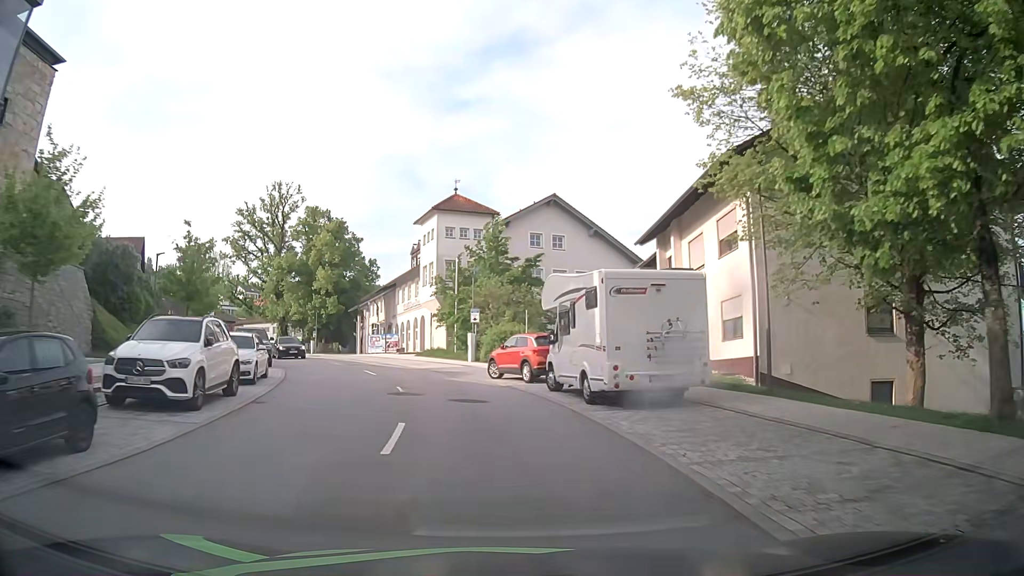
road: tertiary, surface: asphalt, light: Day
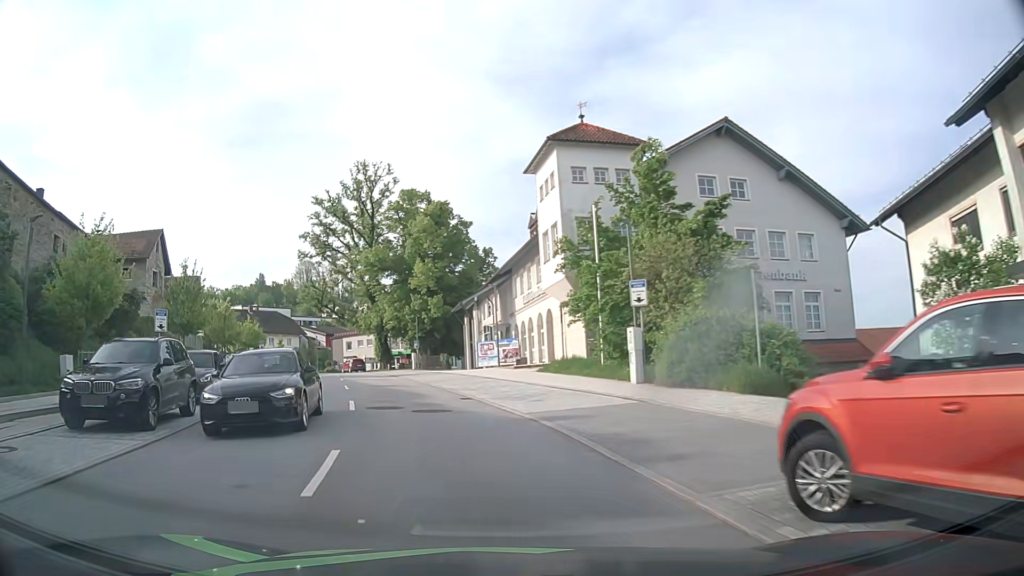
(-1.2, +18.8) m; -11°
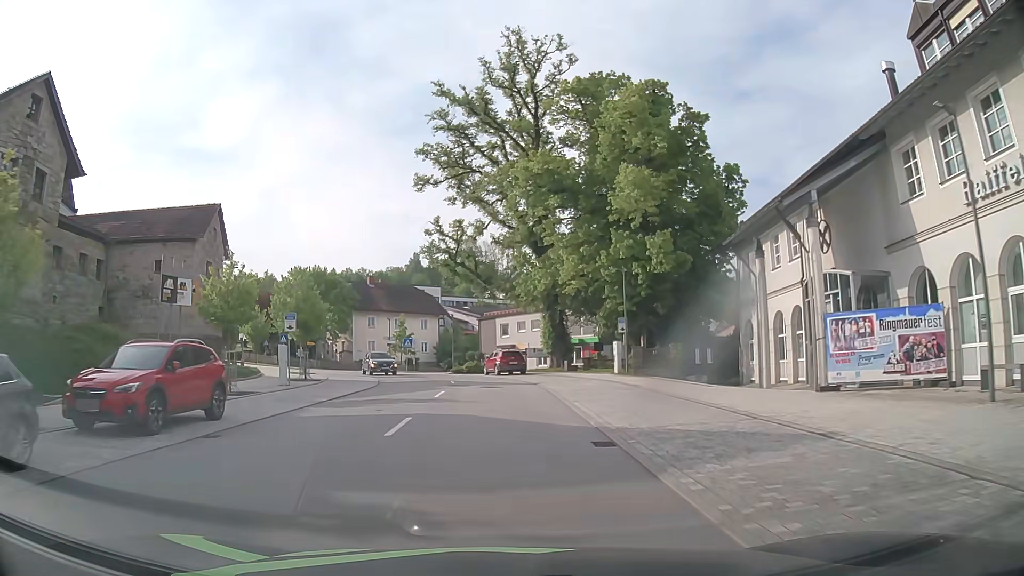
(-6.0, +31.5) m; -15°
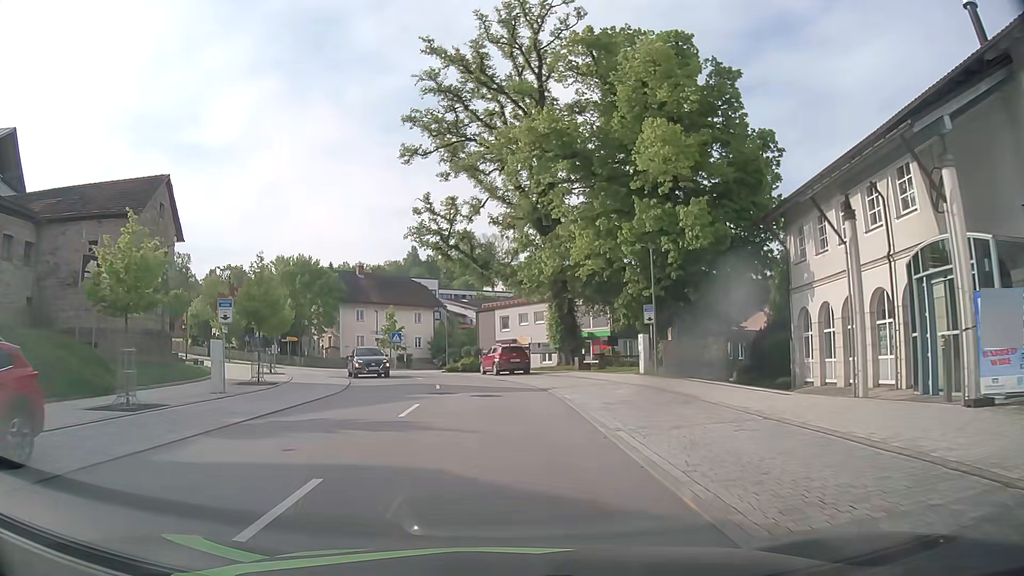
(-0.1, +6.5) m; 0°
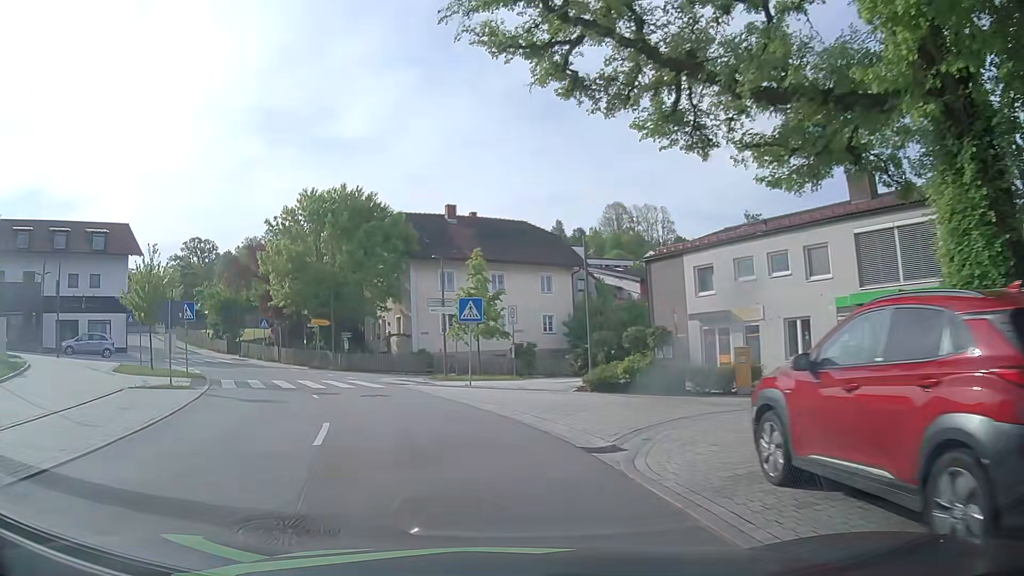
(-1.9, +30.7) m; -13°
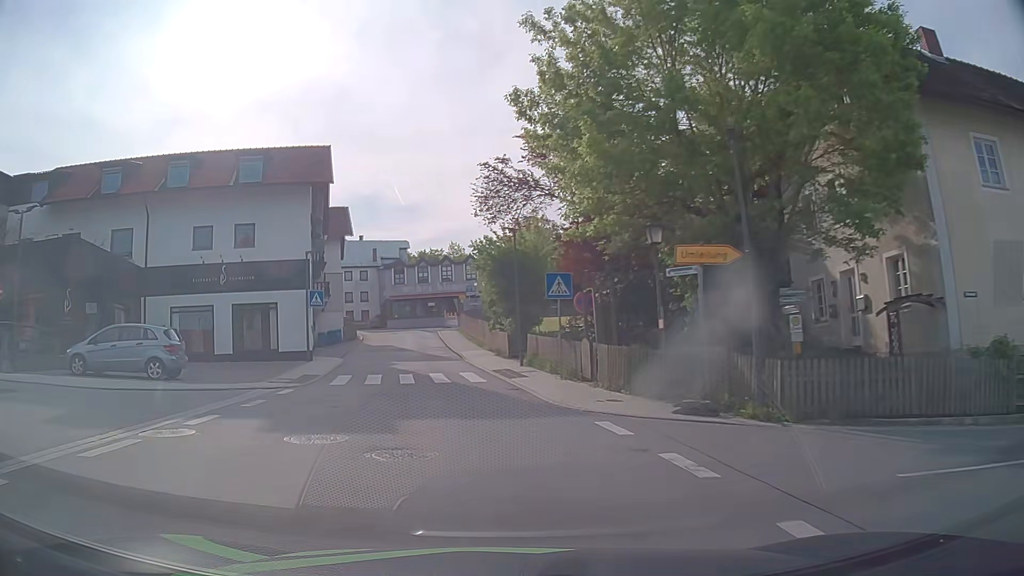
(-7.2, +28.0) m; -31°
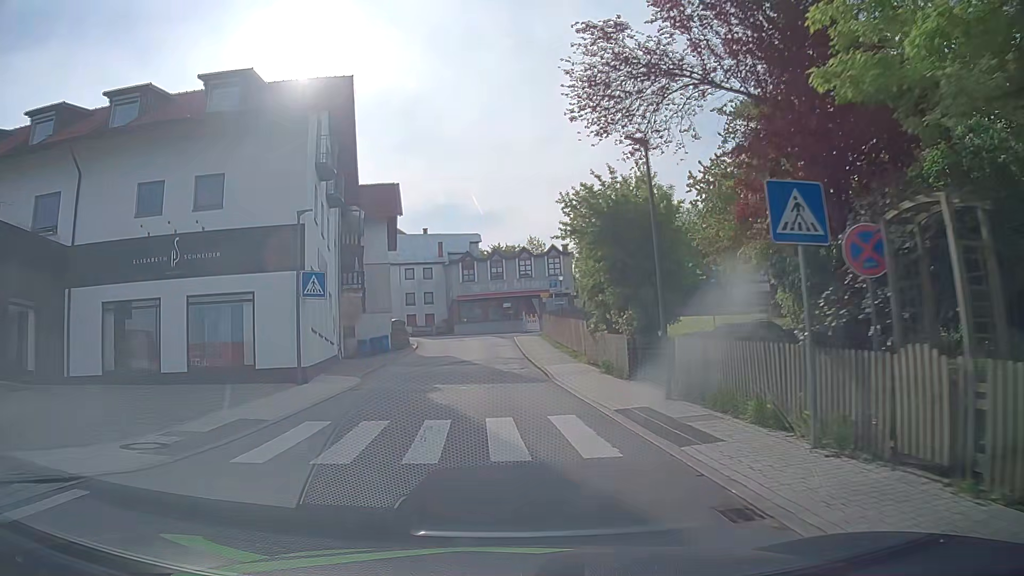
(-0.9, +12.0) m; -7°
